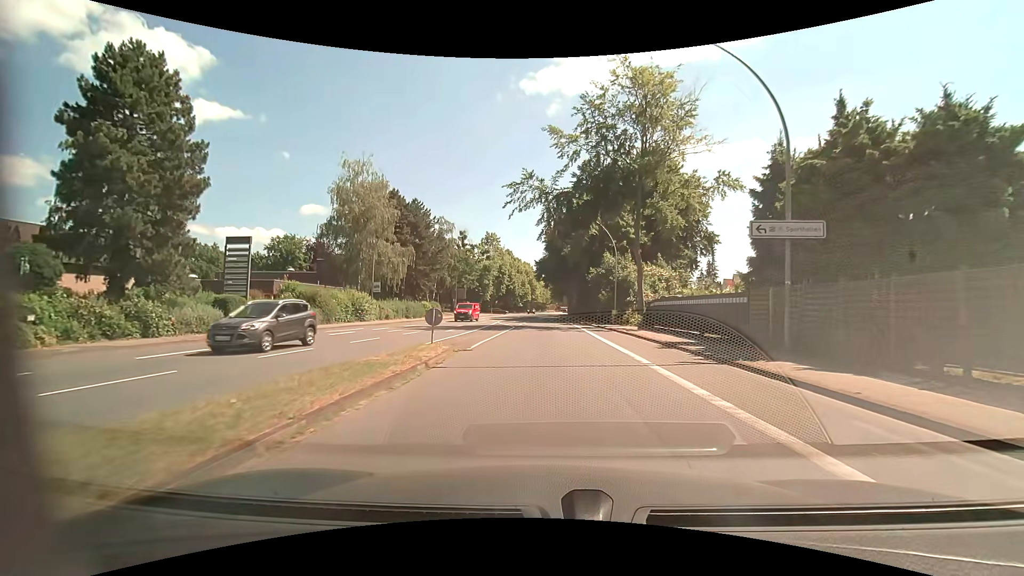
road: primary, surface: asphalt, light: Day
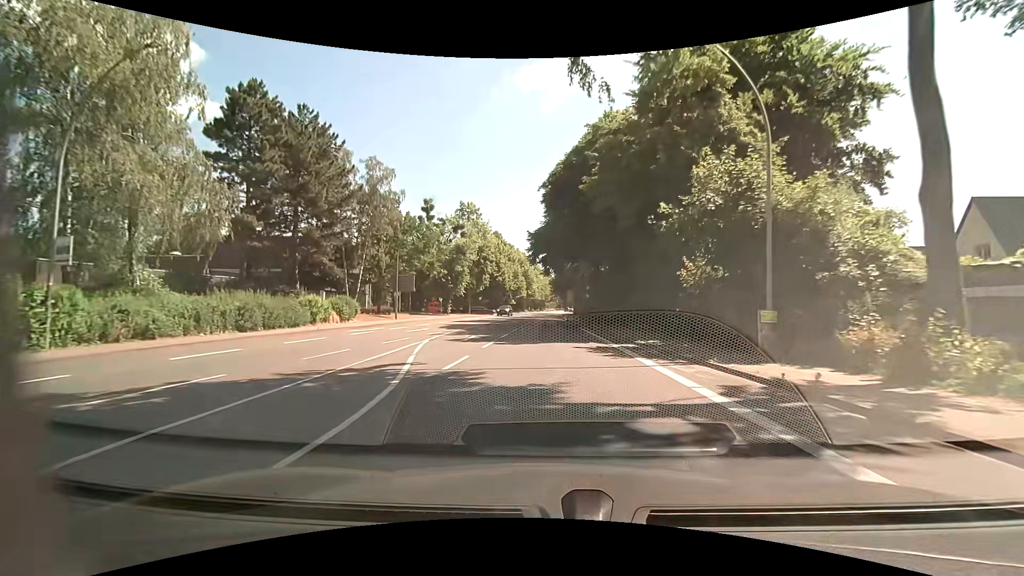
(+0.1, +31.1) m; 0°
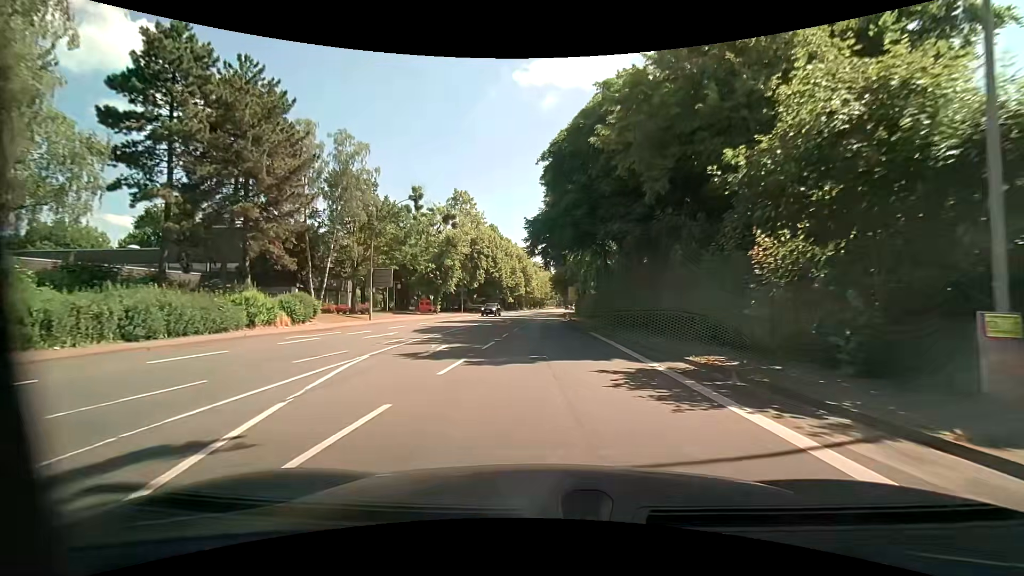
(0.0, +7.1) m; 0°
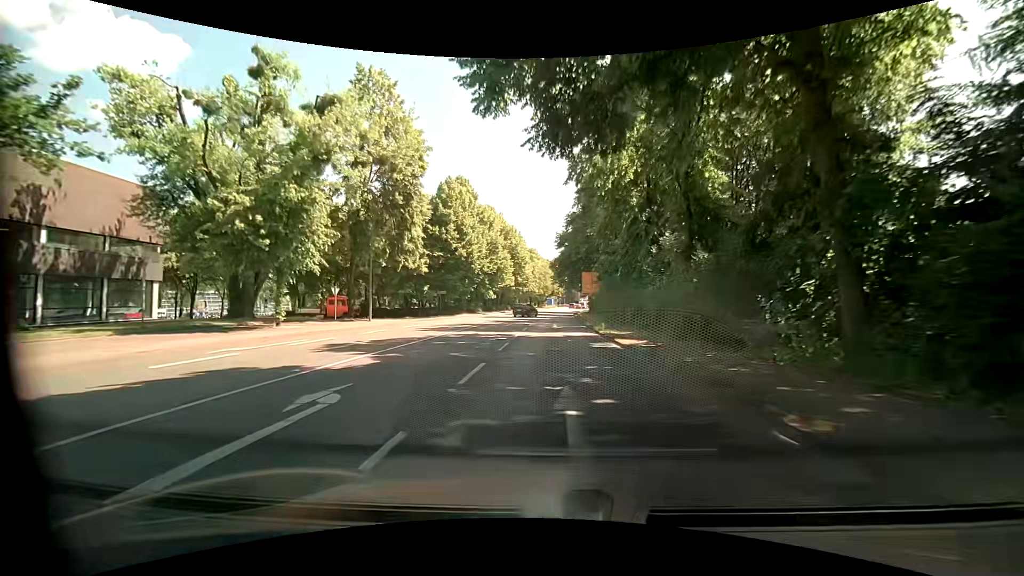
(-0.1, +37.7) m; 0°
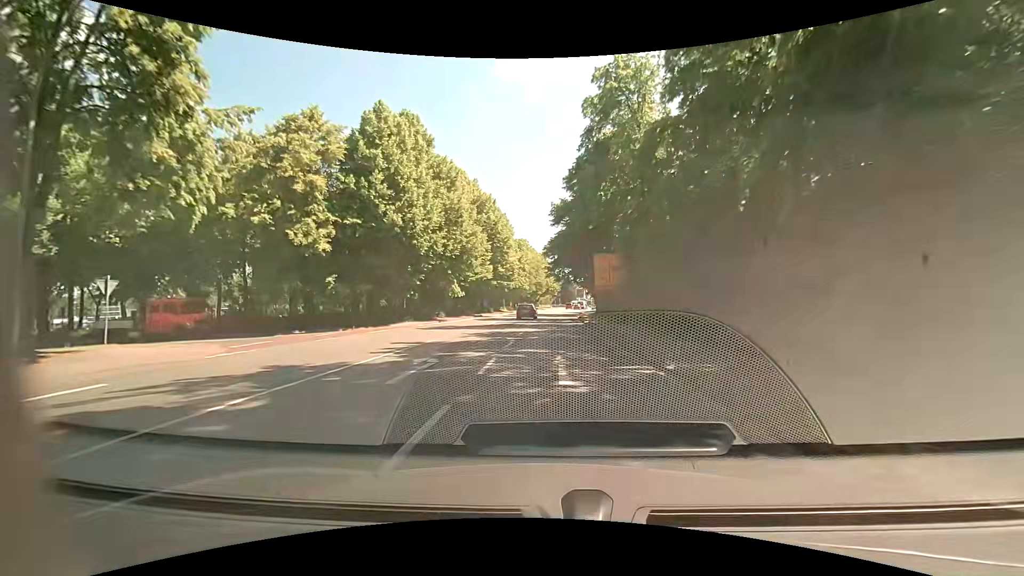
(+0.1, +22.4) m; 0°
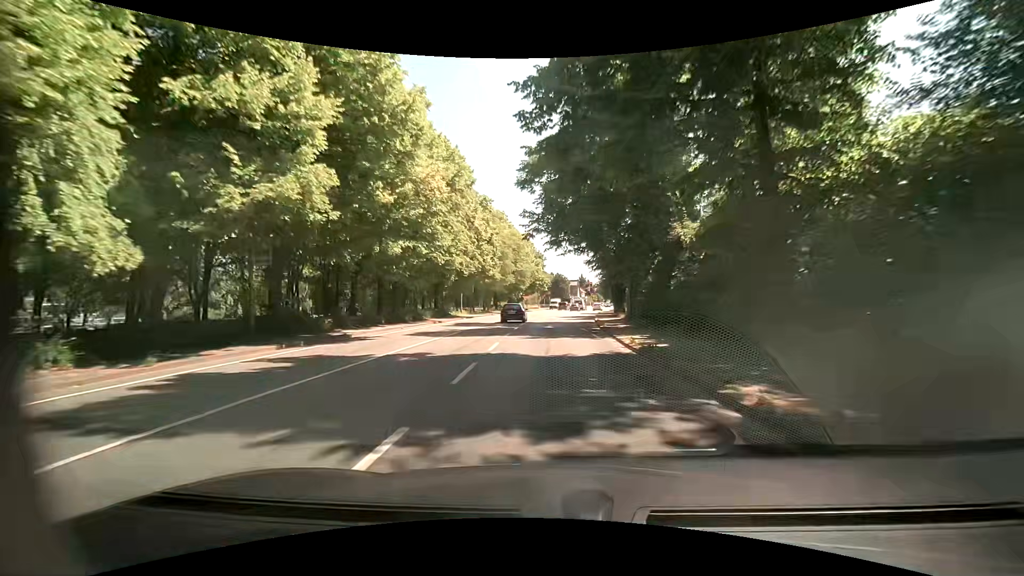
(+0.7, +37.2) m; +1°
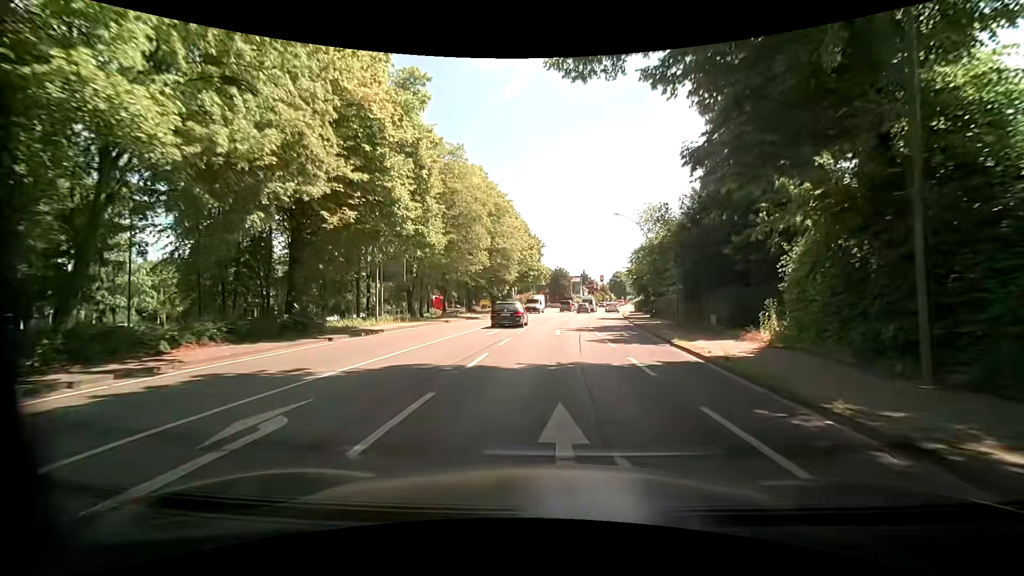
(+0.1, +27.9) m; 0°
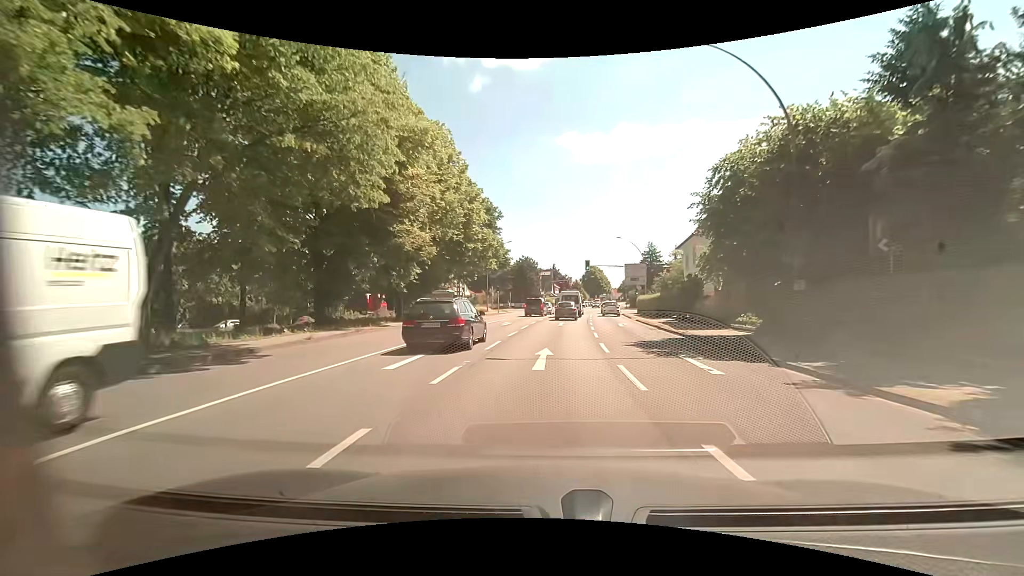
(+1.3, +31.9) m; +4°
(0, +10) (+1, +20) (+1, +30) (+2, +40) (+3, +50) (+4, +60) (+6, +70) (+8, +79) (+10, +89) (+12, +99) m
